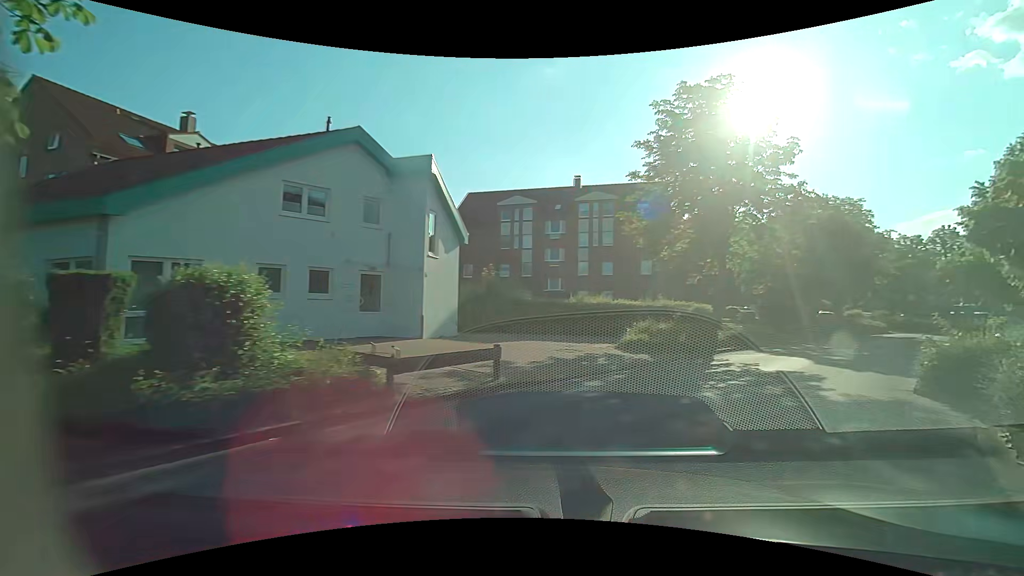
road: residential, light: Day
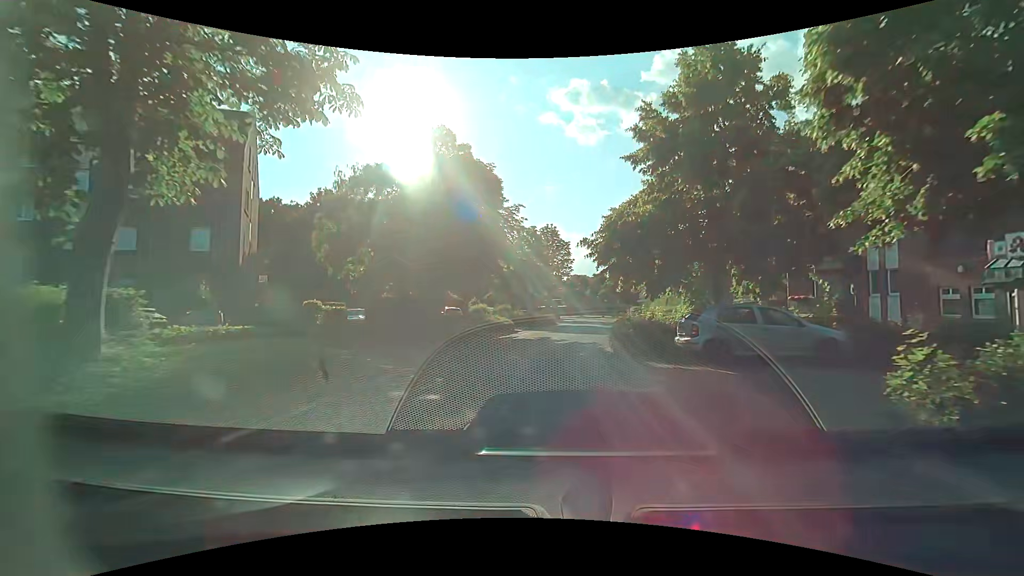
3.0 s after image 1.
(+6.9, +15.6) m; +36°
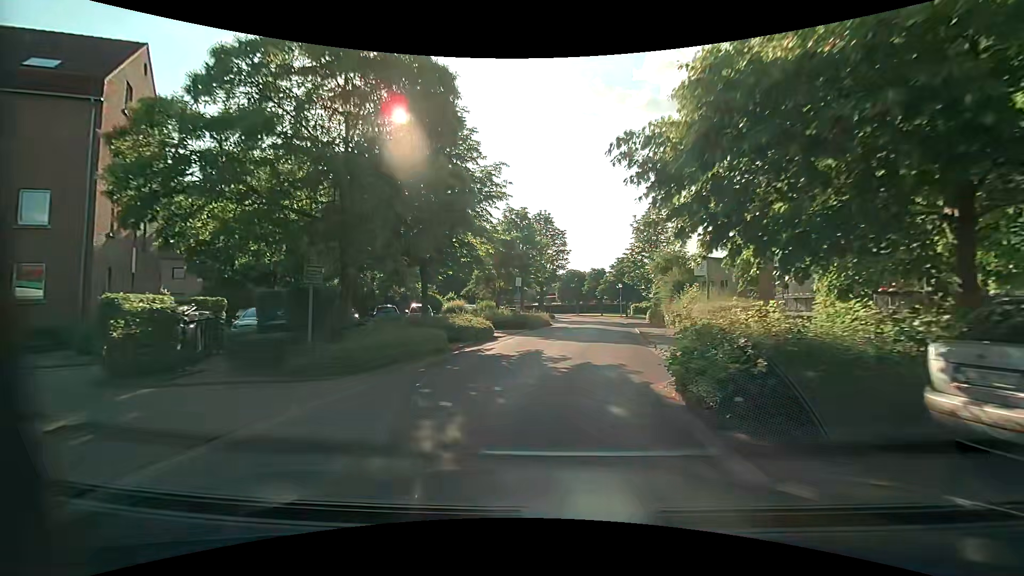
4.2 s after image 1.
(+0.2, +8.9) m; +1°
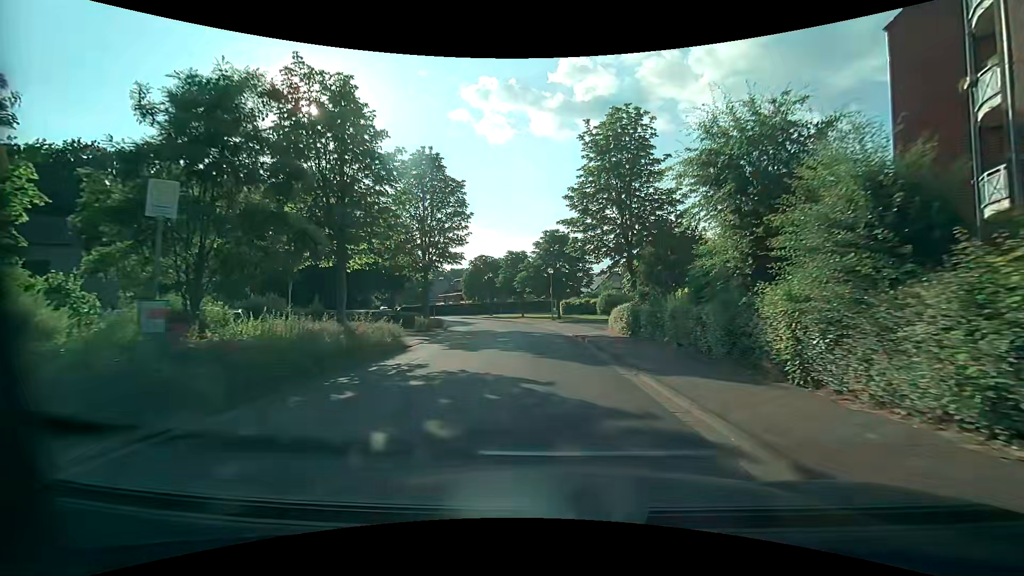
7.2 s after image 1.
(+2.7, +24.6) m; +9°
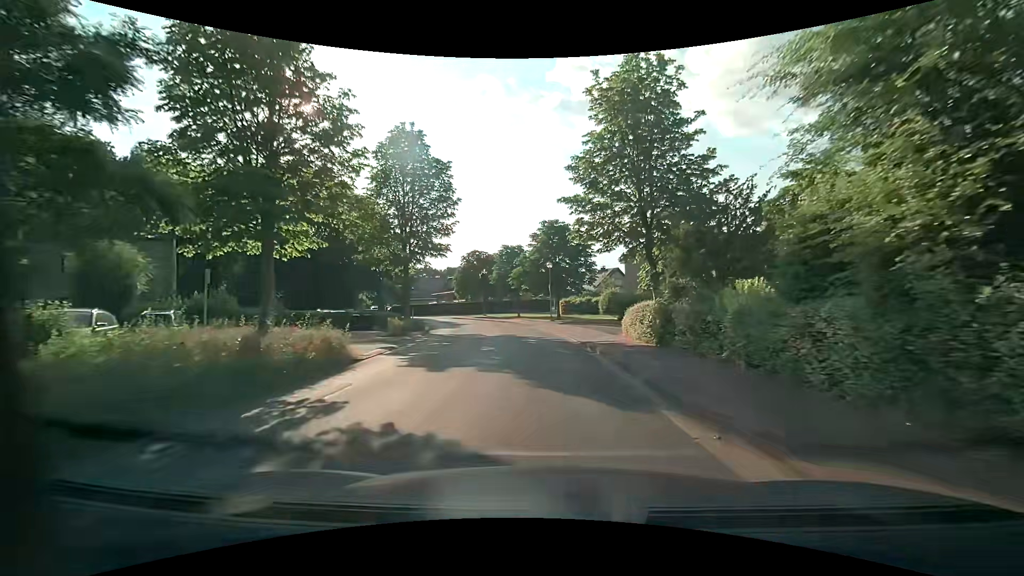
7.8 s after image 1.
(0.0, +4.8) m; 0°
